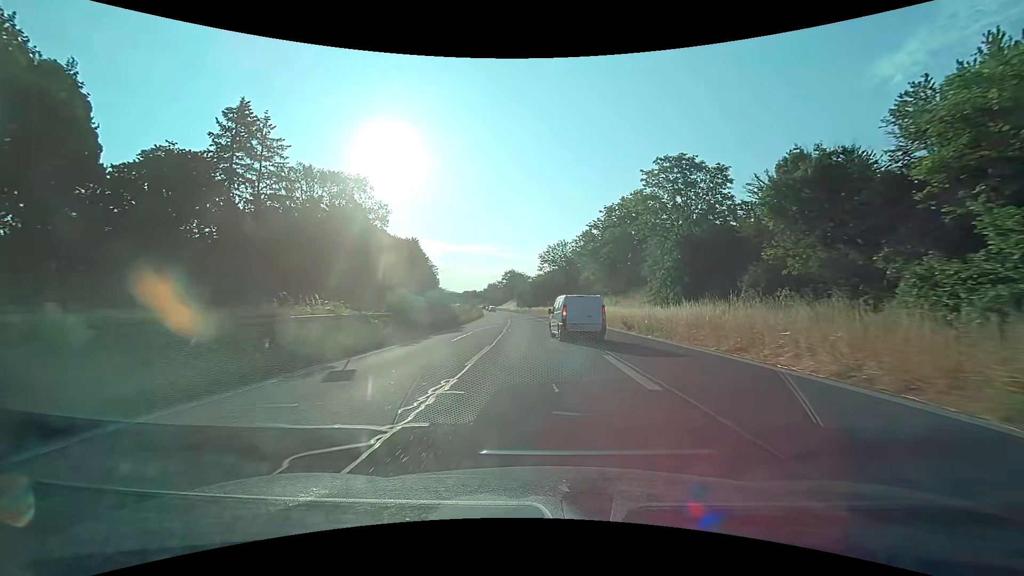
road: trunk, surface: asphalt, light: Day
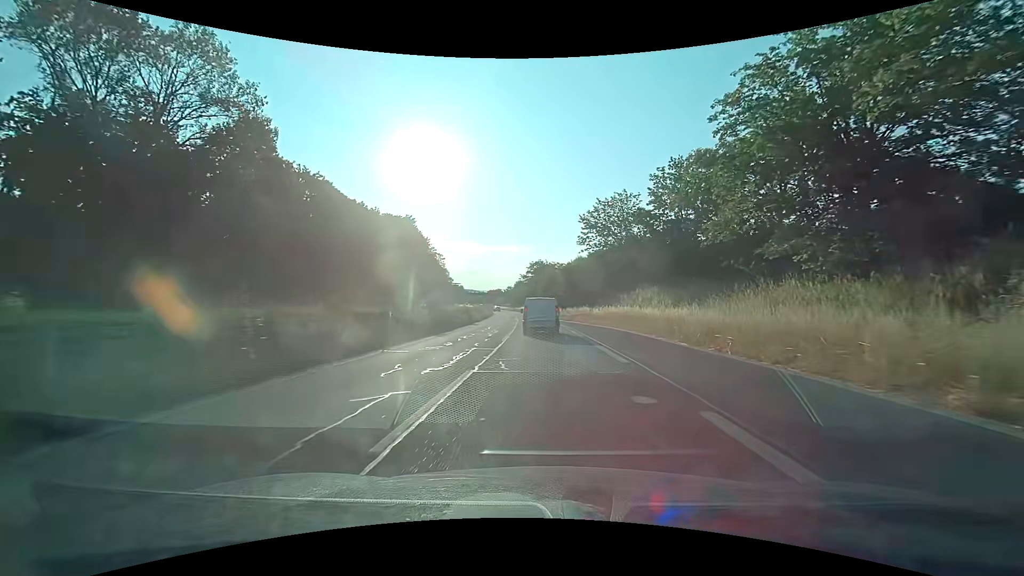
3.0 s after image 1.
(-1.8, +43.4) m; -4°
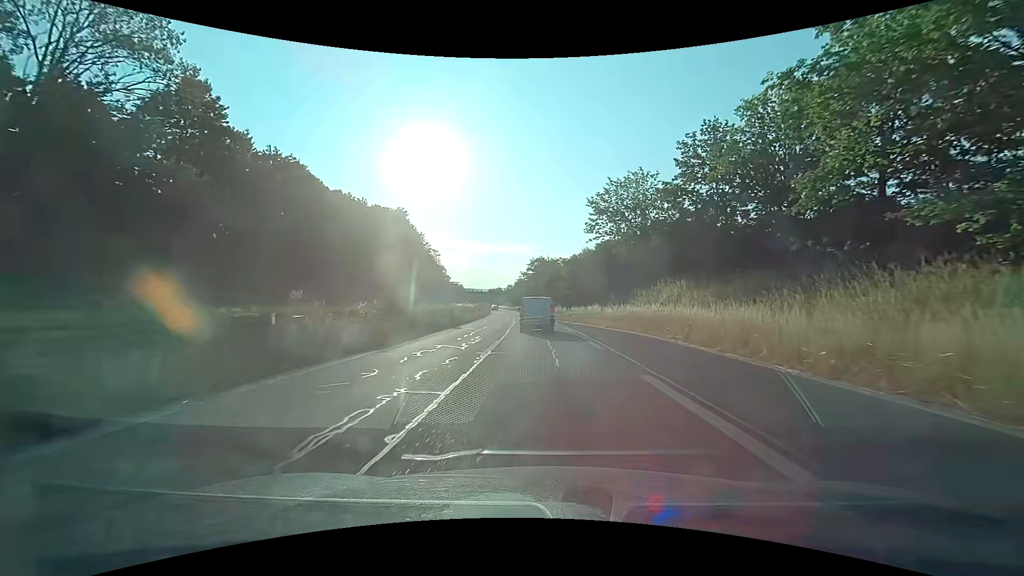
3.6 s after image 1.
(0.0, +8.7) m; 0°
(0, +10) (0, +20) (0, +30) (-1, +40) (-1, +50) (-2, +60) (-2, +70) (-3, +80) (-4, +90) (-5, +100) m
